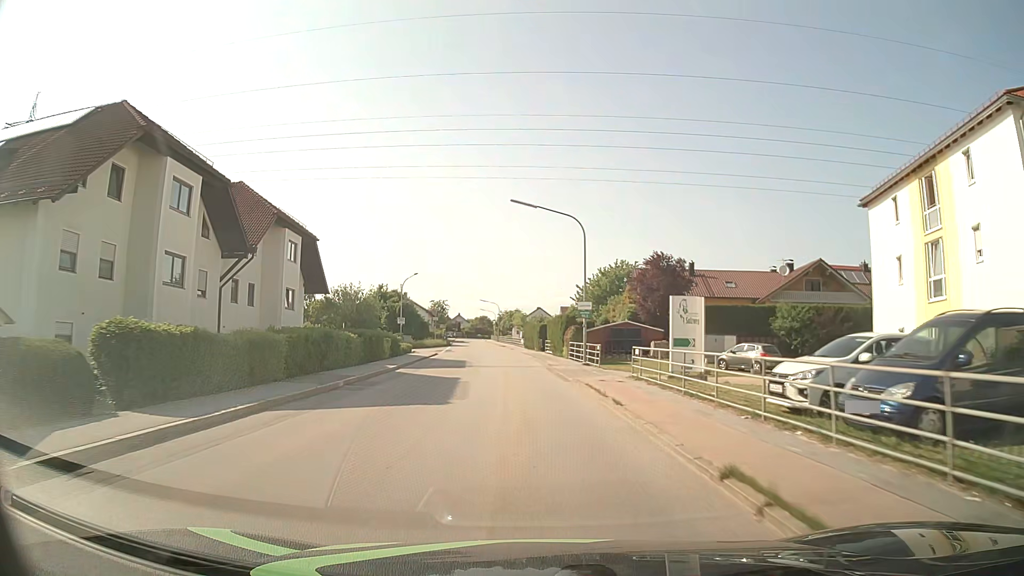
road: tertiary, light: Day
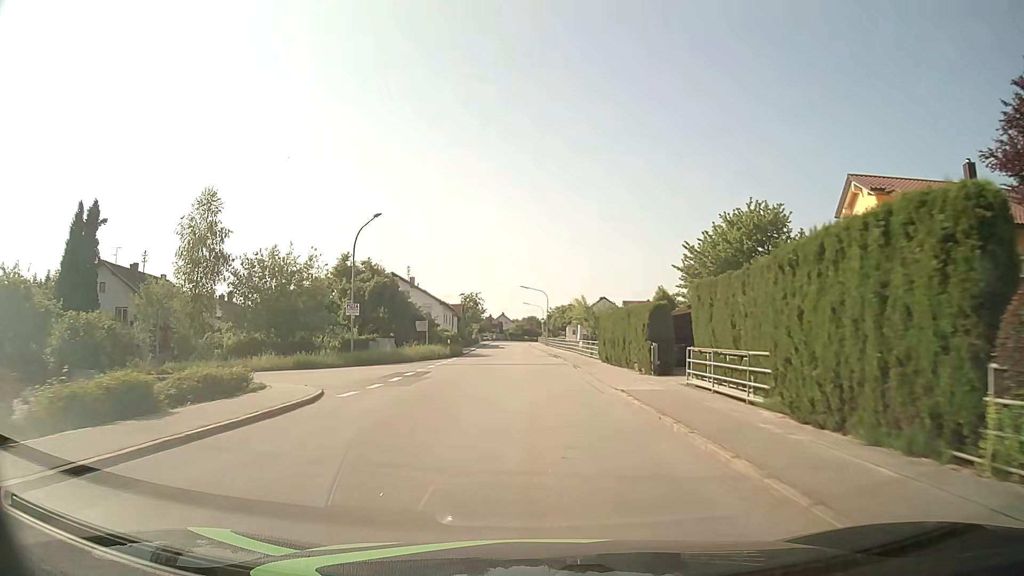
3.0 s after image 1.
(-1.8, +38.0) m; -4°
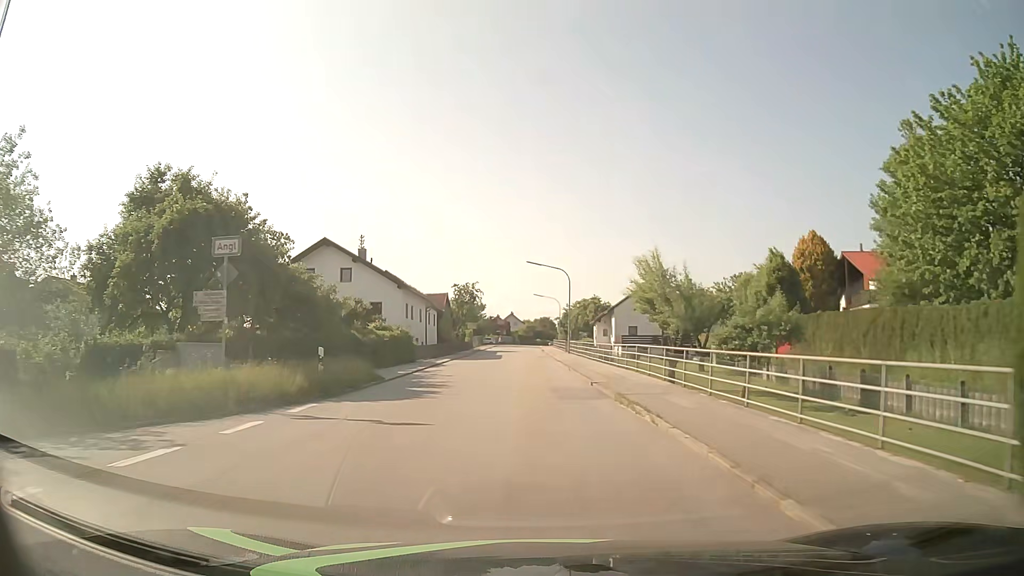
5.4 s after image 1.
(-0.3, +30.4) m; -1°
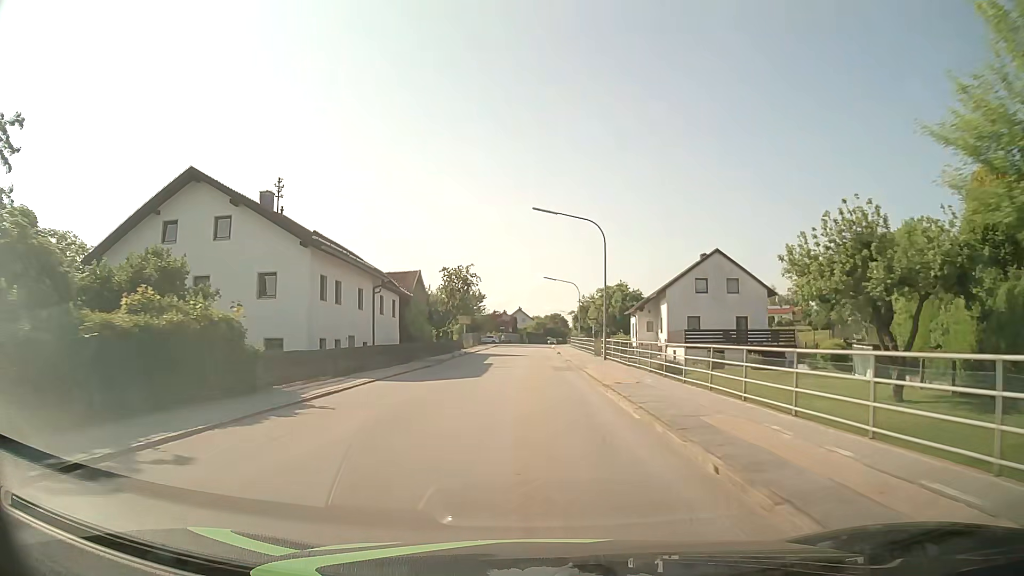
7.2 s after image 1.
(-0.1, +22.8) m; -1°
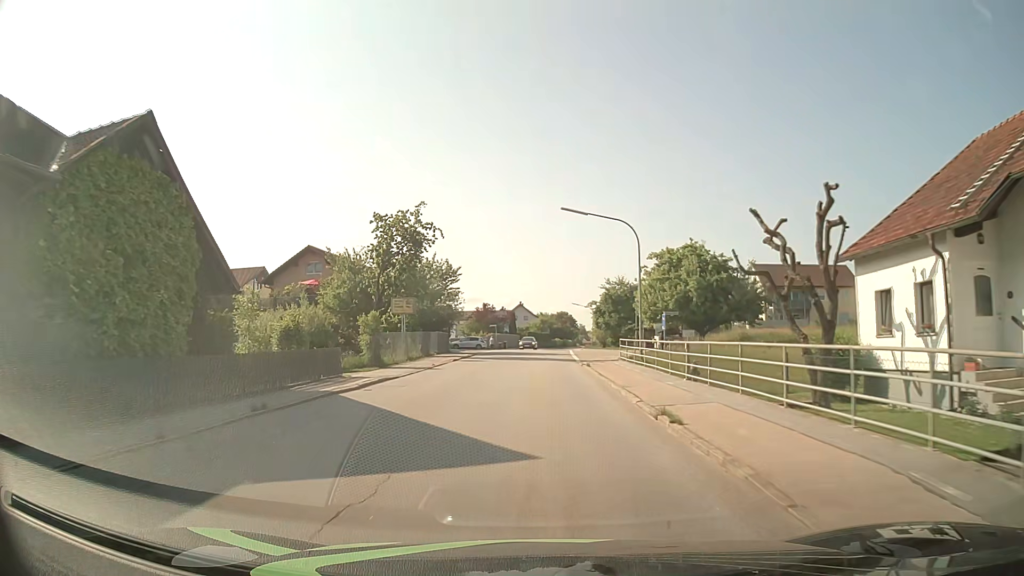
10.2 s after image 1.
(-0.1, +38.0) m; 0°
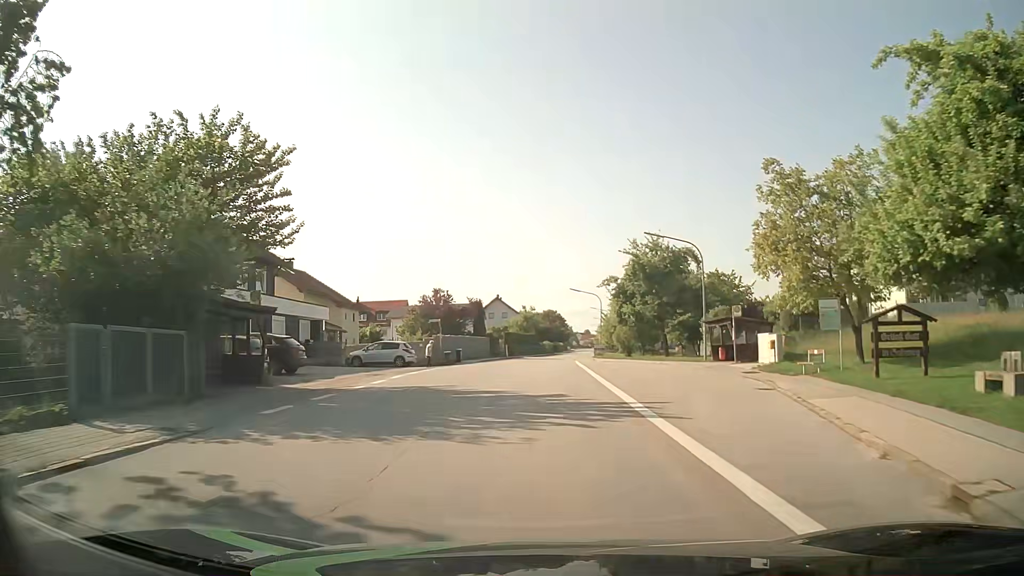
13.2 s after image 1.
(+0.2, +38.0) m; +1°
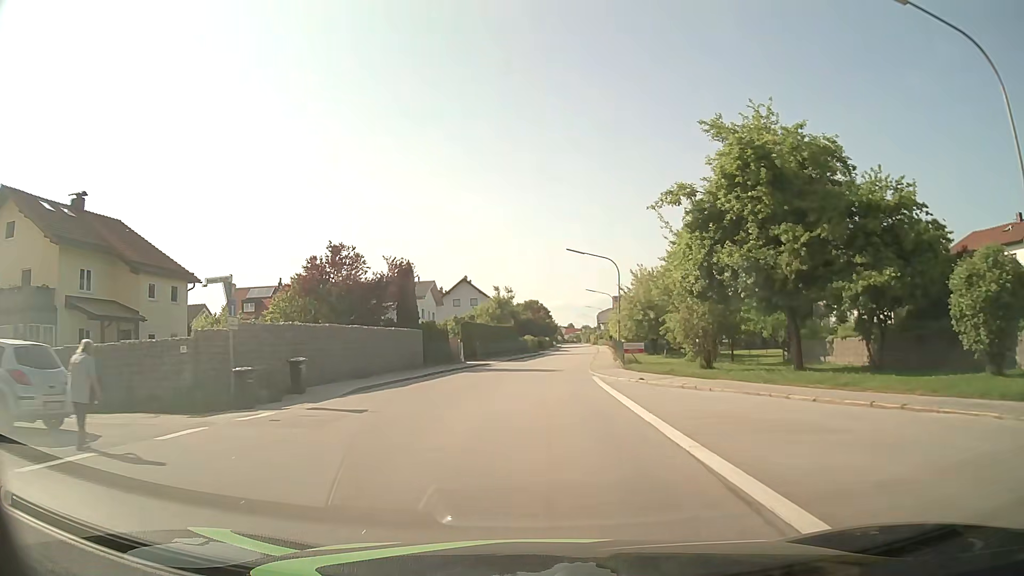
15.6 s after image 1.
(+0.4, +30.6) m; +1°
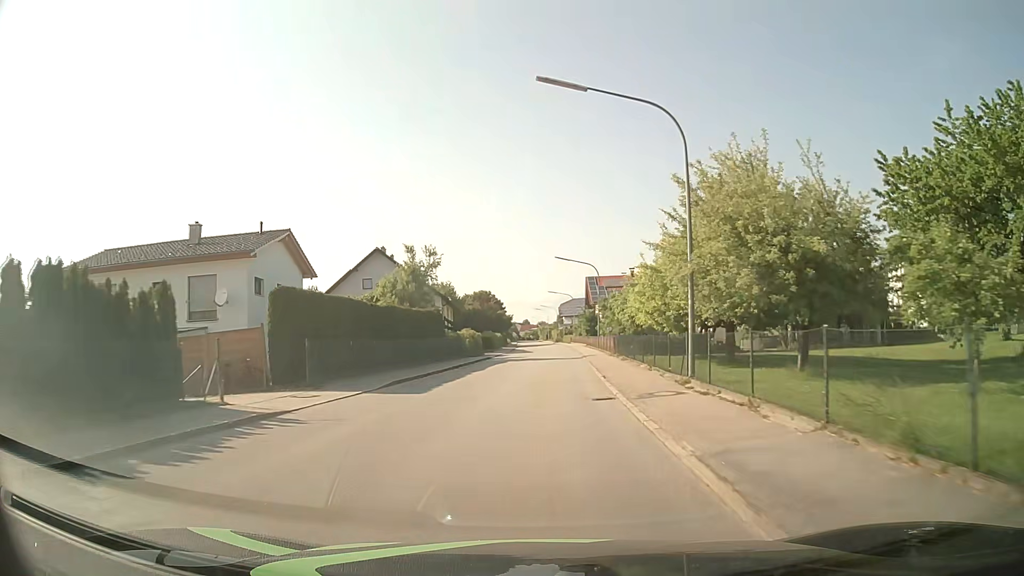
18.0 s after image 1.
(+0.9, +30.9) m; +4°
(0, +10) (0, +20) (+1, +30) (+1, +40) (+1, +50) (+2, +60) (+2, +70) (+2, +80) (+2, +90) (+2, +100) m
